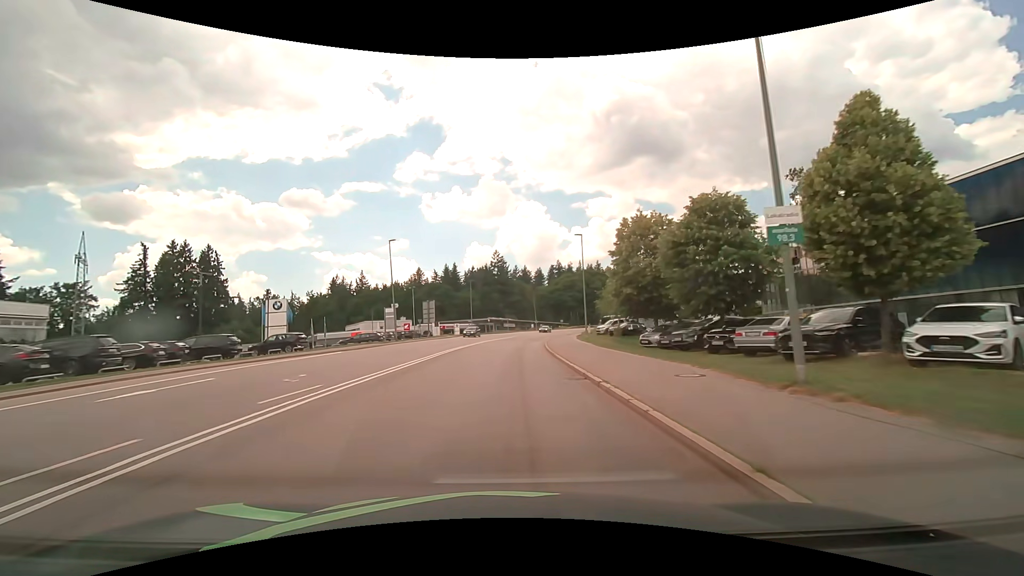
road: secondary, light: Day
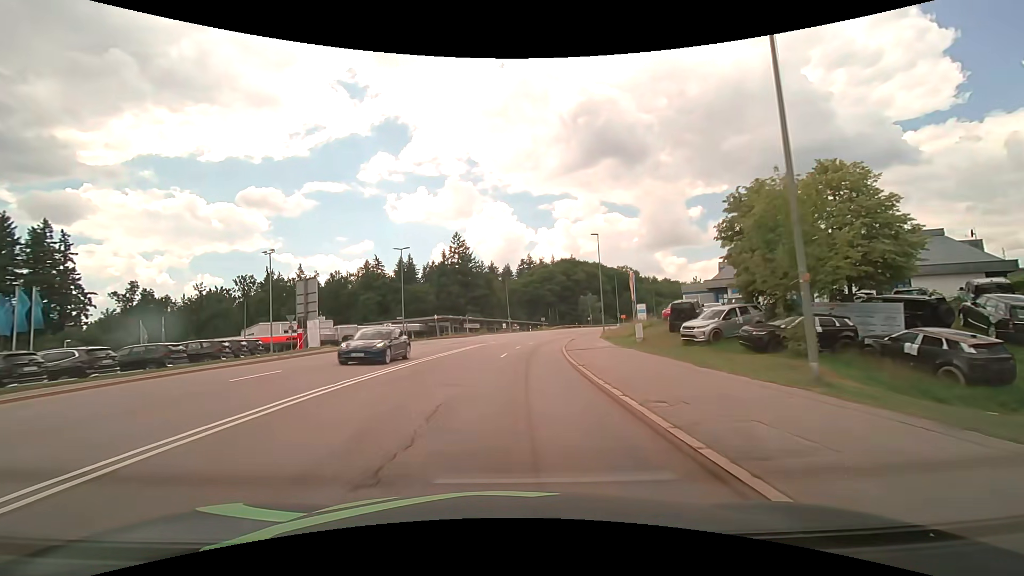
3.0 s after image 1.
(+0.8, +38.9) m; +4°
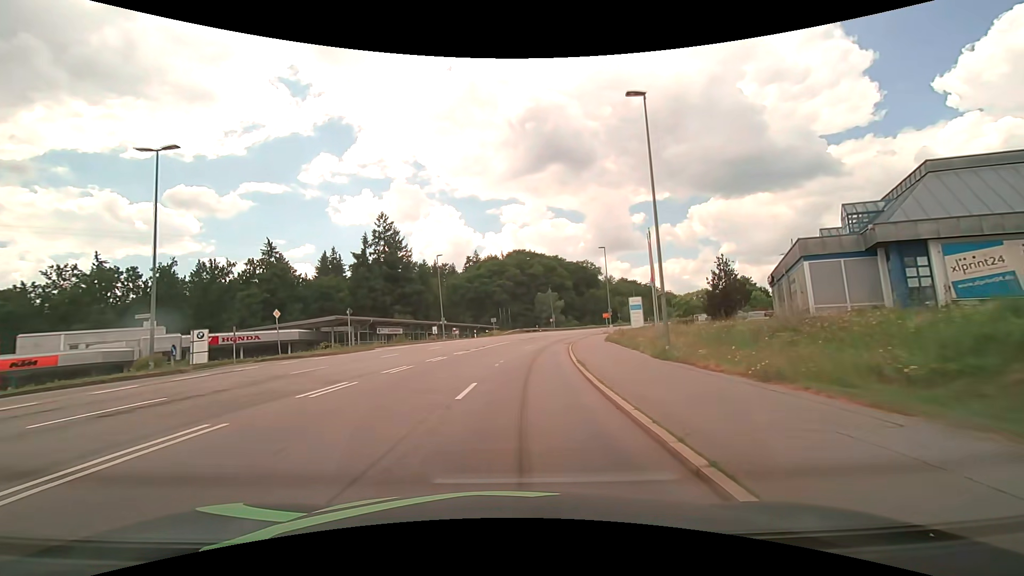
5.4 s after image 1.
(+1.5, +31.4) m; +6°
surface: asphalt
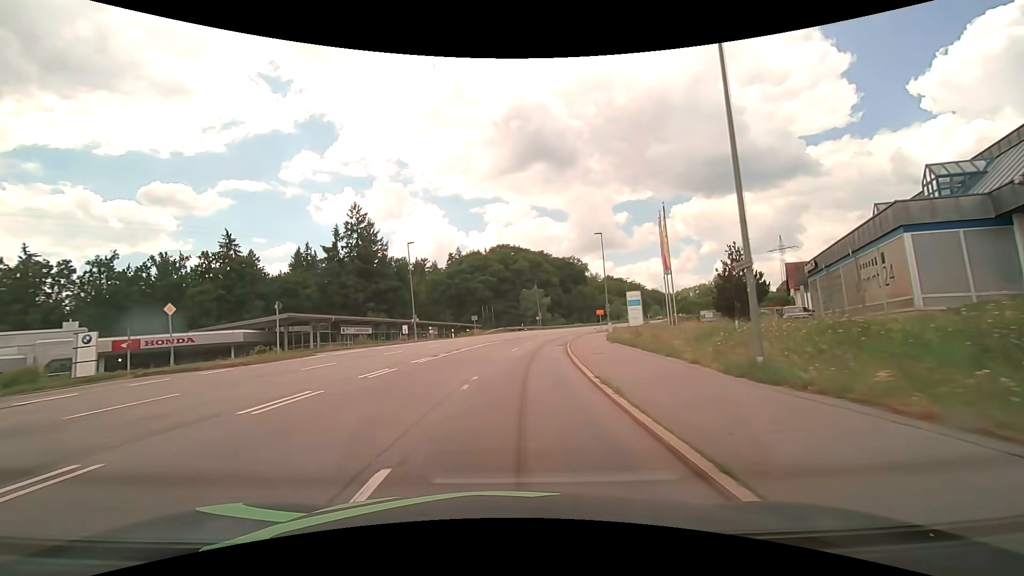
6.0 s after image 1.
(+0.1, +7.9) m; +2°
